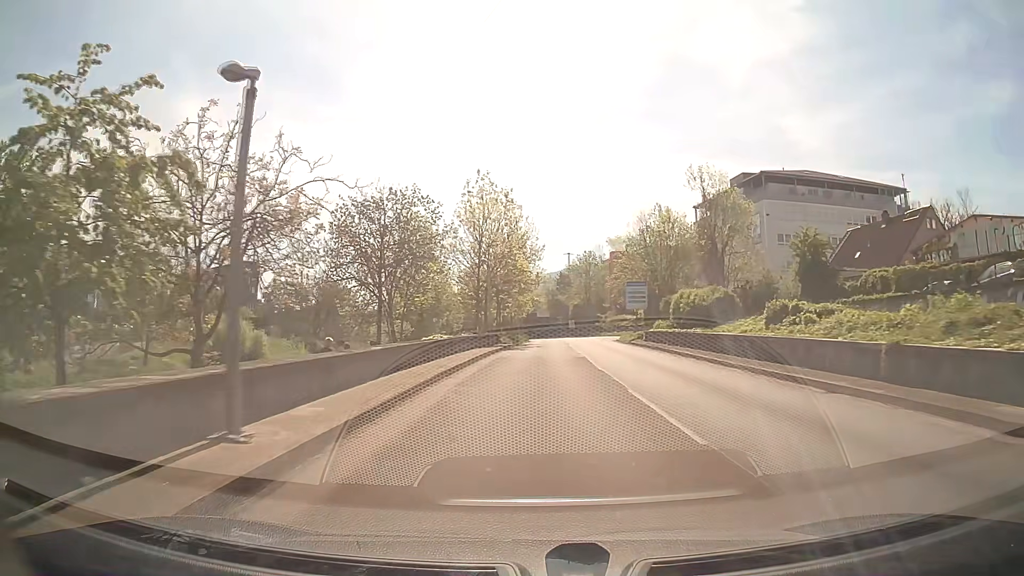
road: trunk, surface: asphalt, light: Day
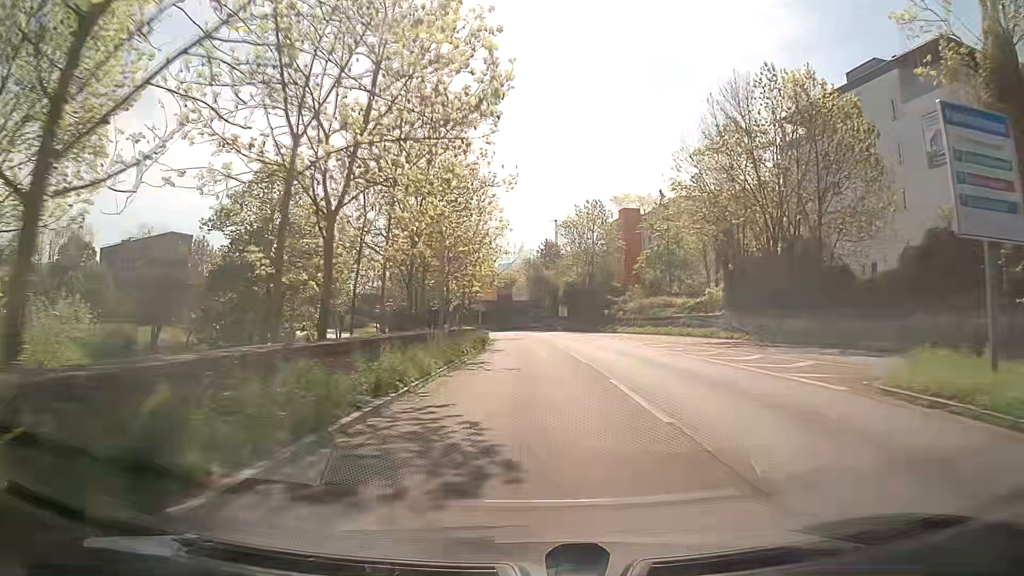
(+0.5, +46.6) m; +1°
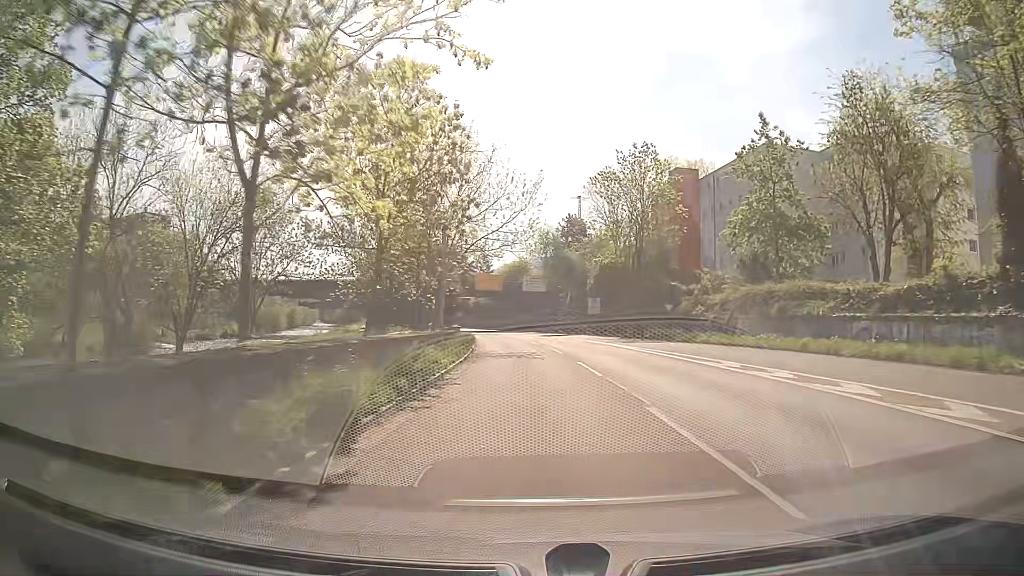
(-0.1, +28.2) m; -1°
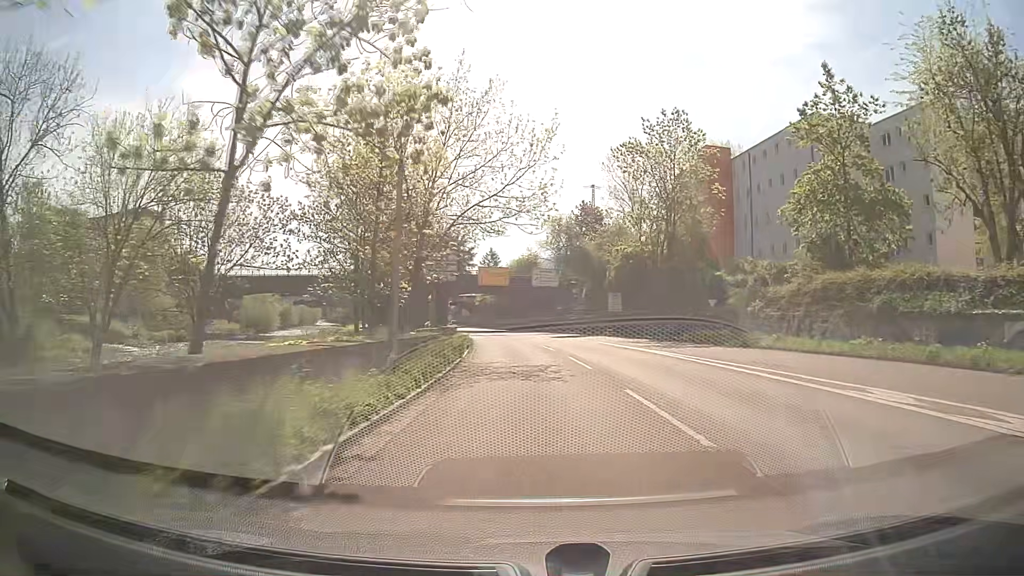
(-0.1, +9.4) m; -1°
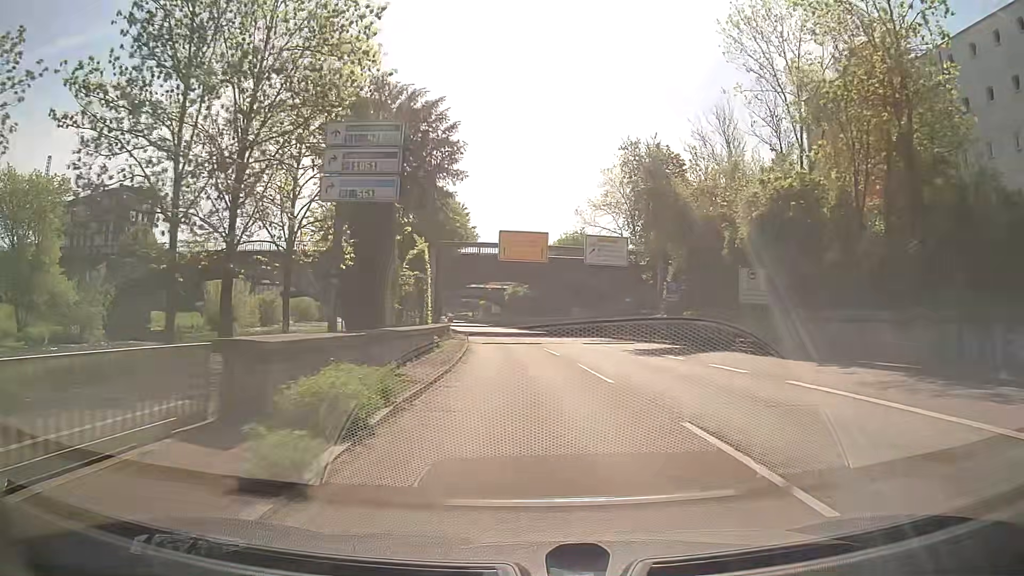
(-0.7, +28.2) m; -3°
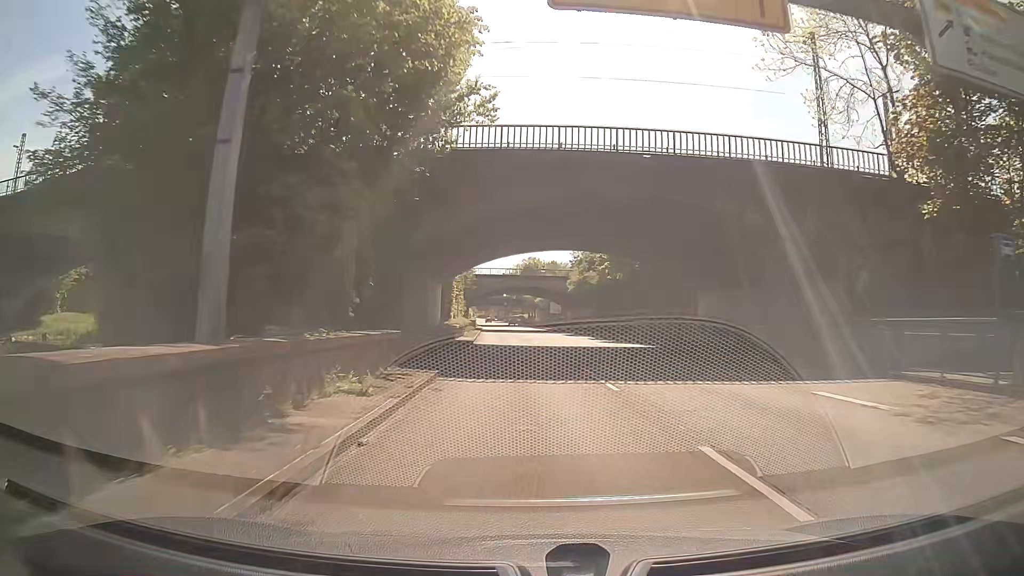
(-1.6, +37.4) m; -5°
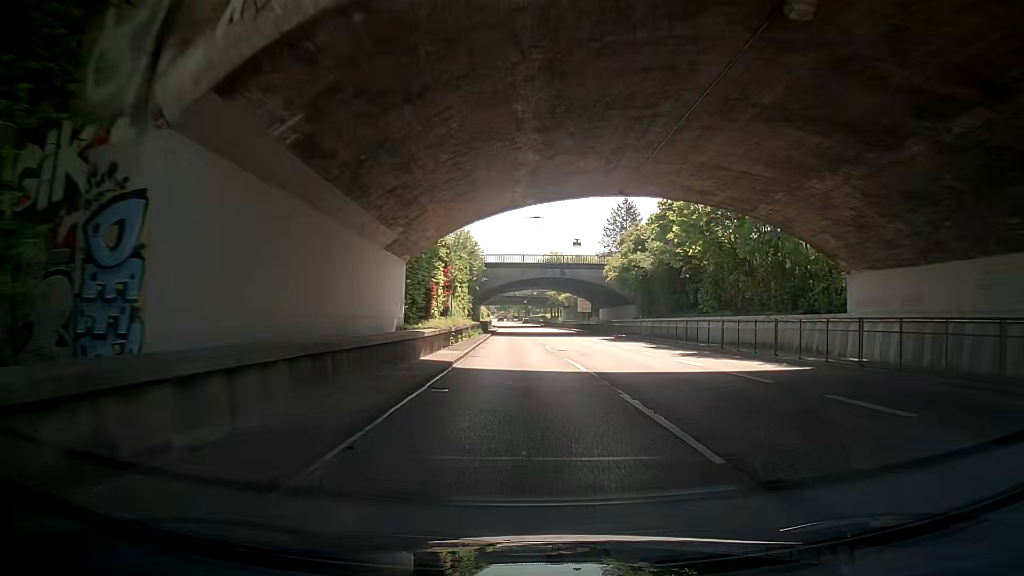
(-0.5, +18.6) m; -2°
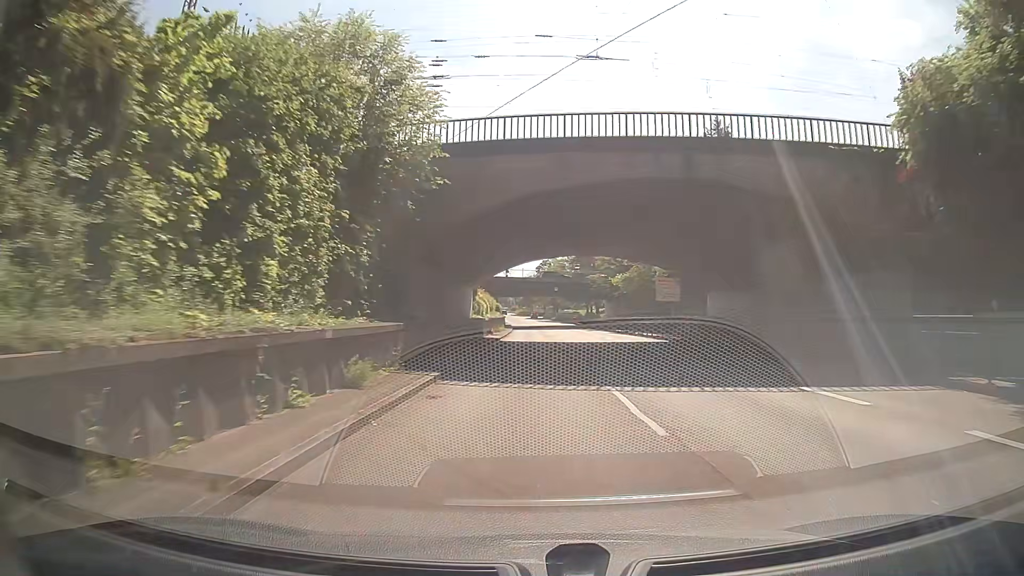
(+0.1, +46.5) m; -2°
(0, +10) (0, +20) (0, +30) (0, +40) (0, +50) (-1, +60) (-1, +70) (-1, +80) (-1, +90) (-2, +100) m
